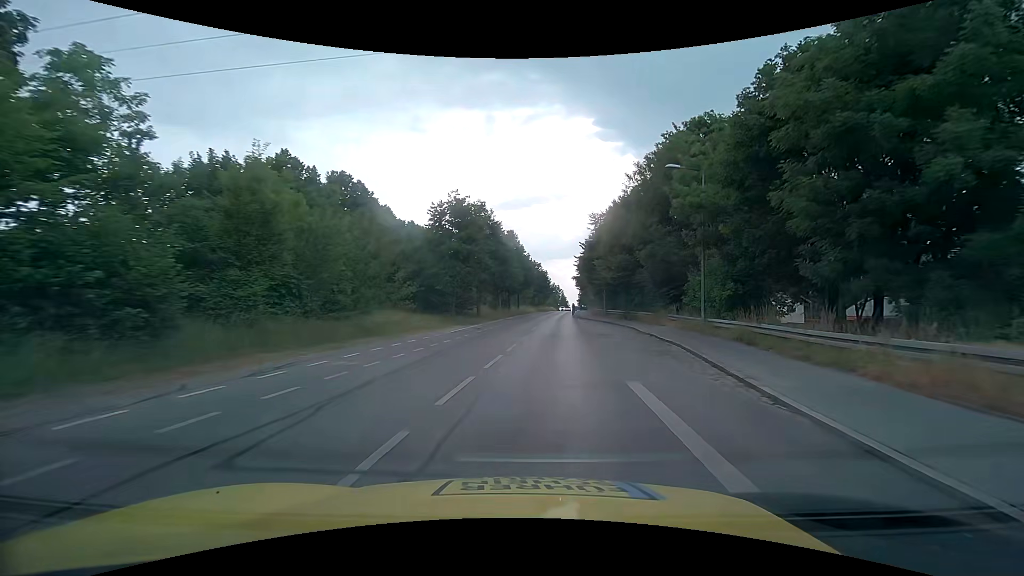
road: tertiary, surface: asphalt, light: Day
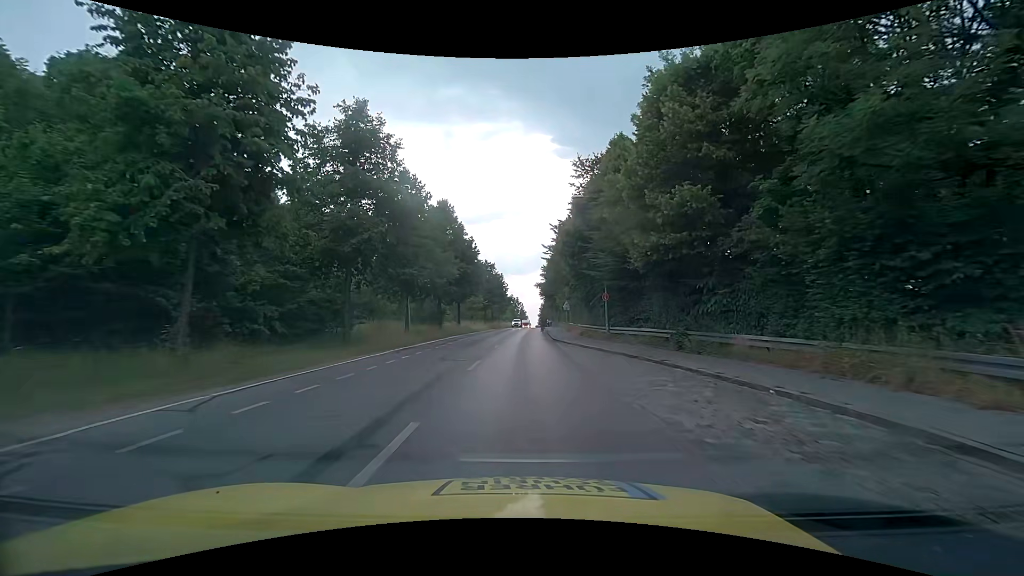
(+1.4, +26.0) m; +4°
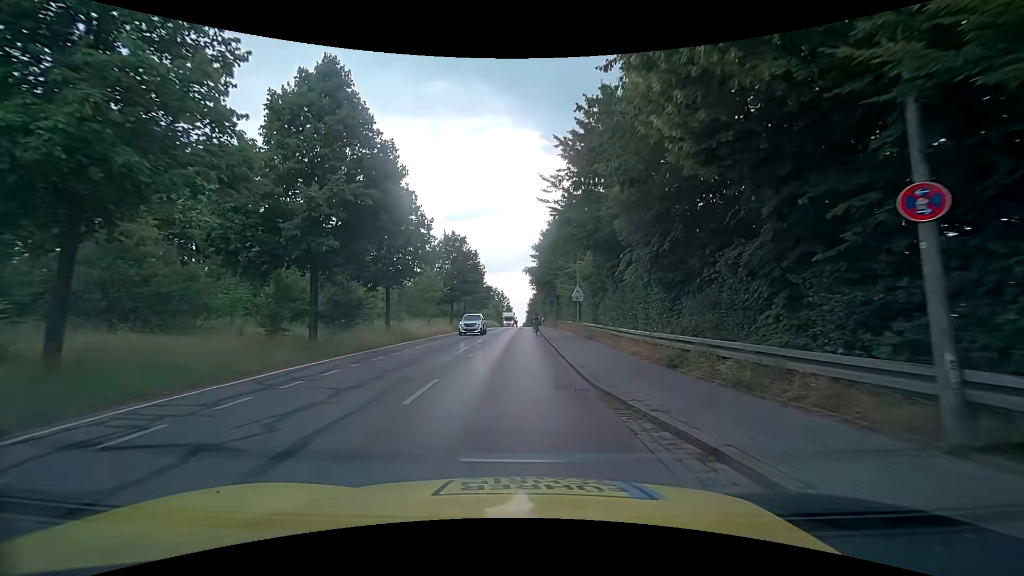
(+0.4, +23.7) m; +2°
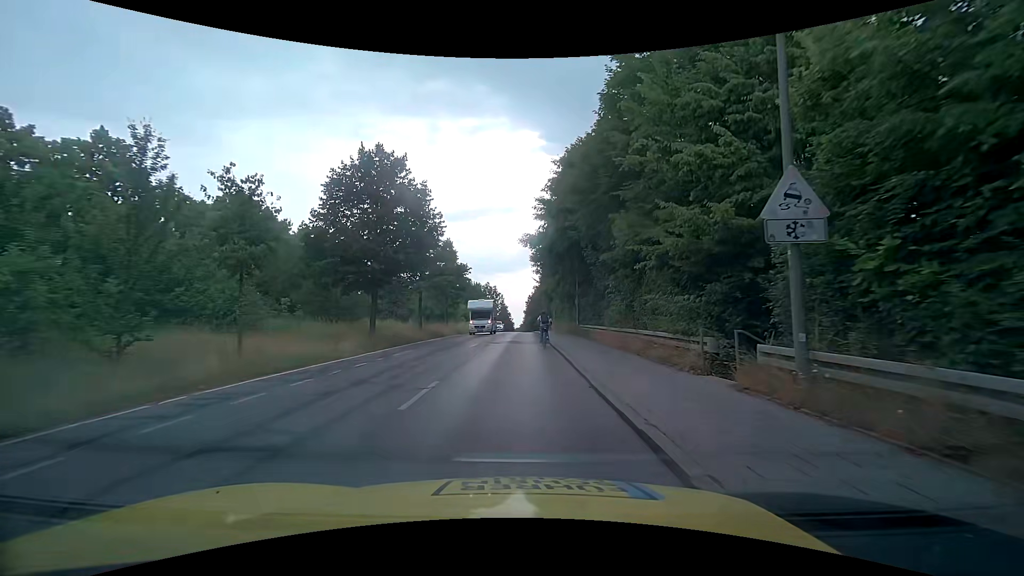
(-0.4, +27.4) m; 0°
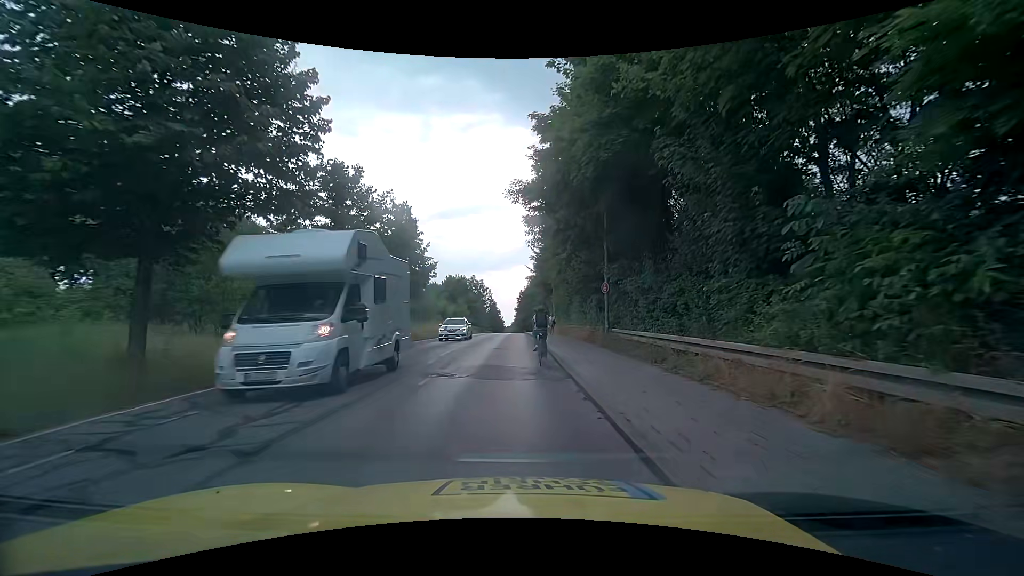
(-0.1, +15.3) m; 0°
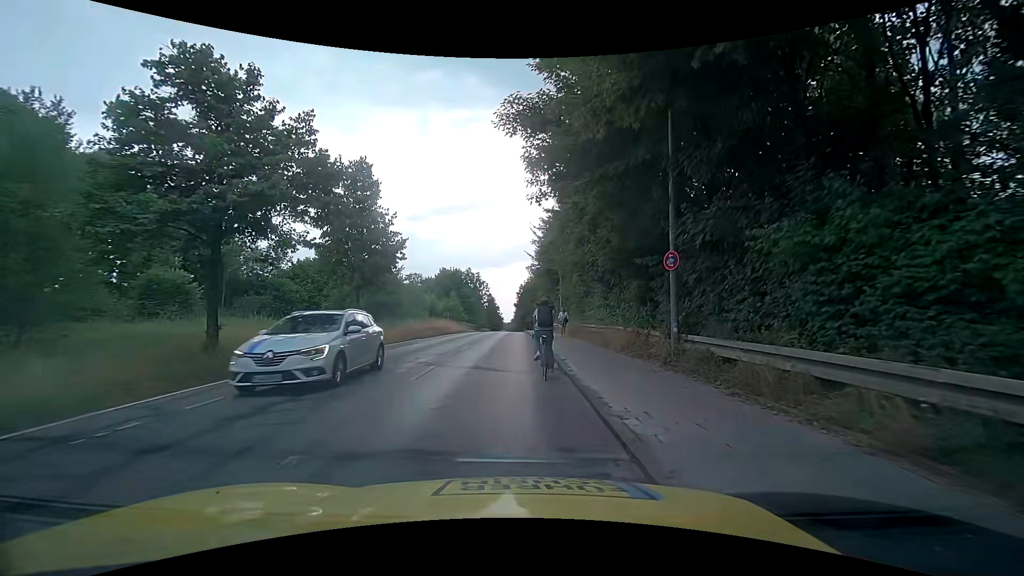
(0.0, +8.9) m; 0°
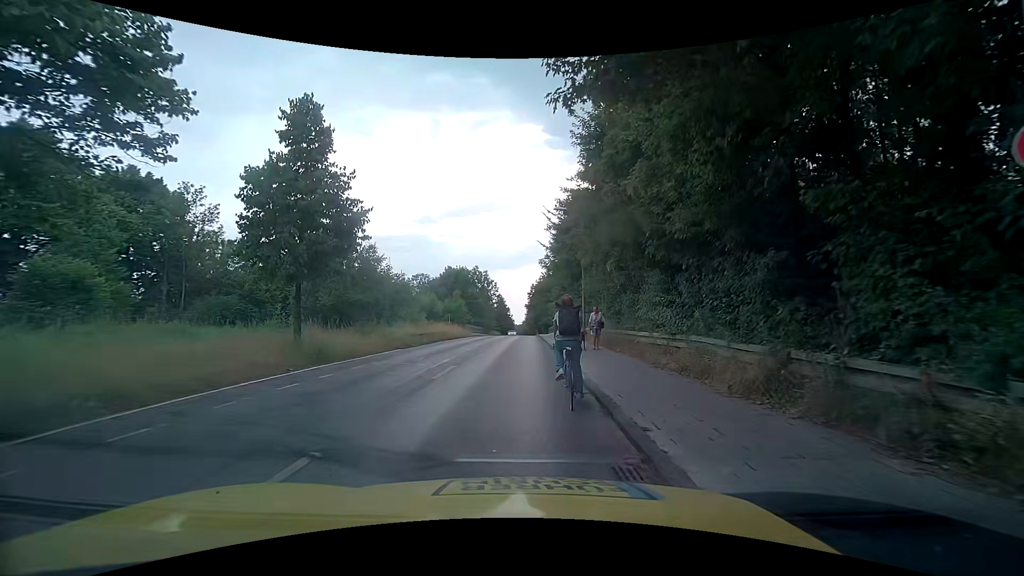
(0.0, +7.8) m; -1°
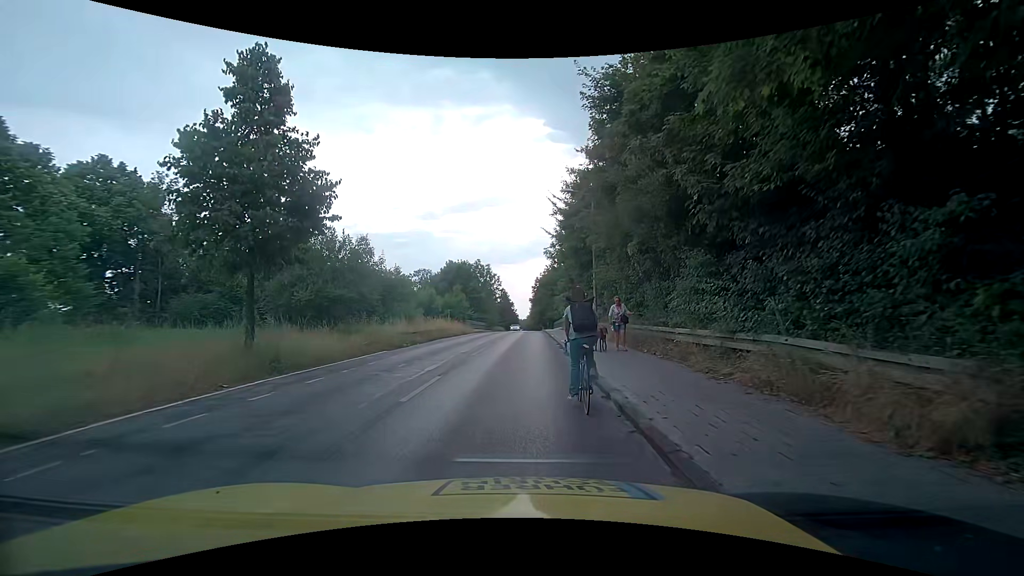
(0.0, +3.2) m; 0°
